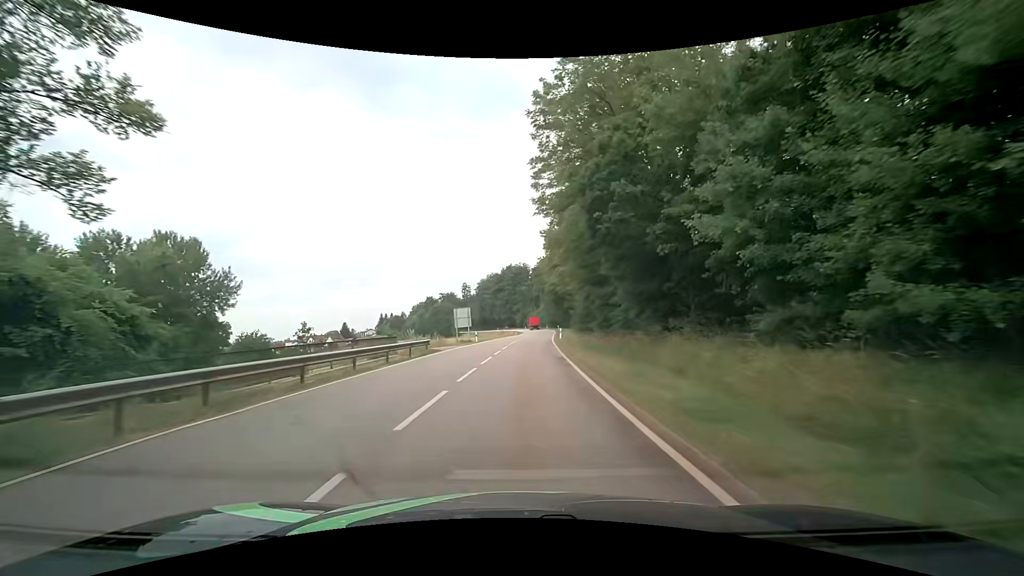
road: secondary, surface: asphalt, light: Day
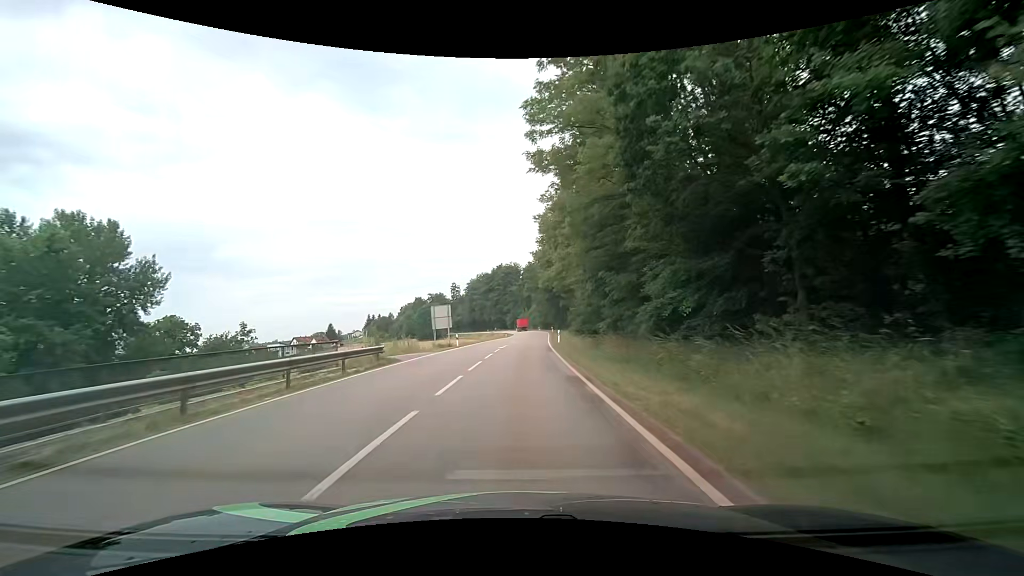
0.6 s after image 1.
(+0.1, +8.4) m; +2°
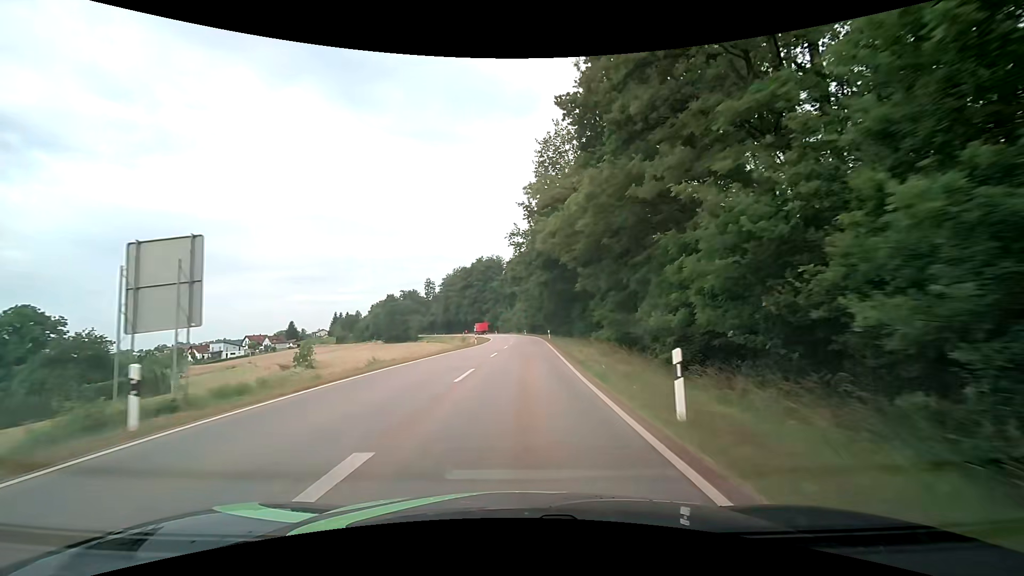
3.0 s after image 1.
(+0.1, +33.3) m; +2°
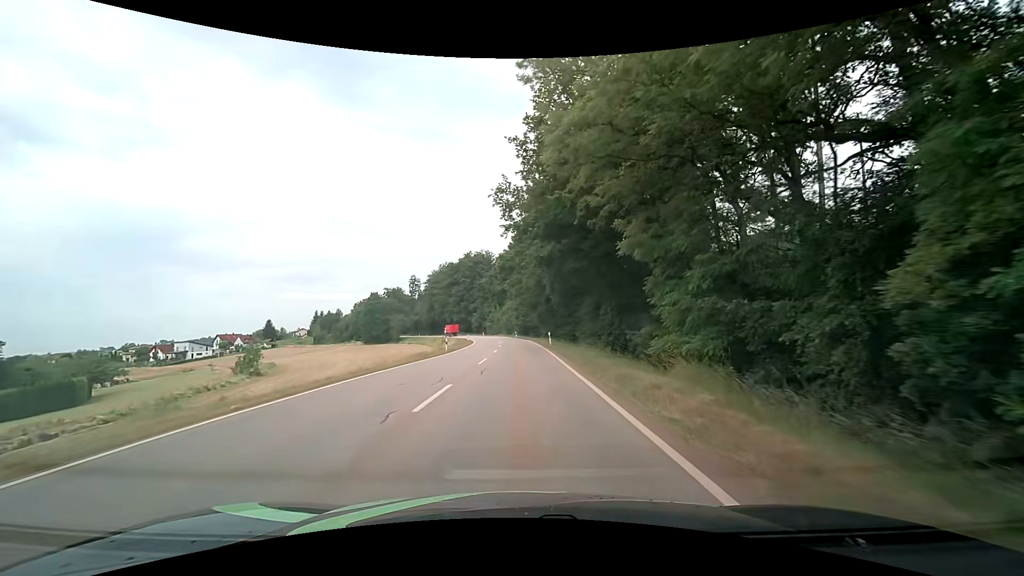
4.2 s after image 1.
(0.0, +16.6) m; 0°
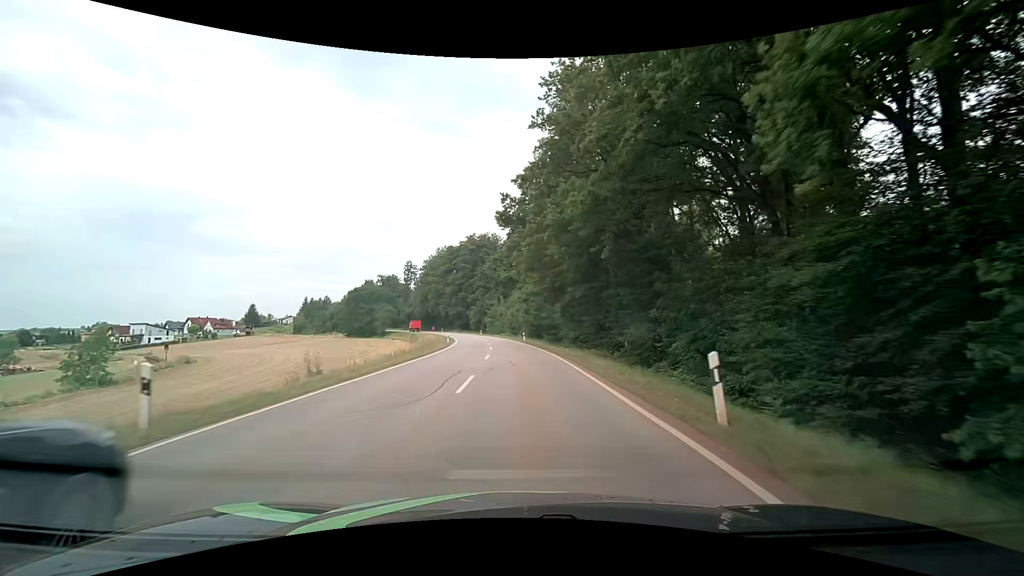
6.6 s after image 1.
(0.0, +33.5) m; -2°
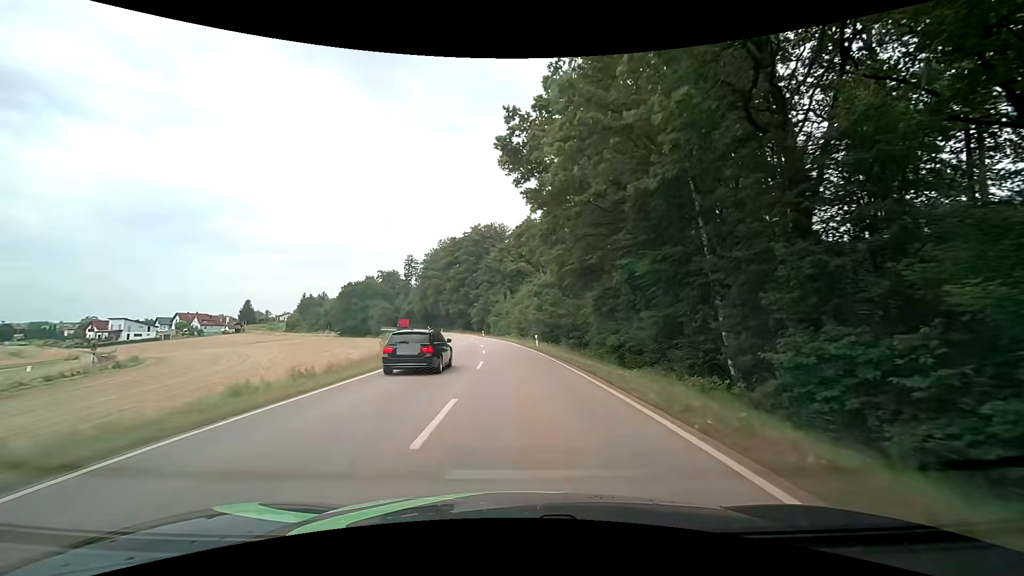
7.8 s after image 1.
(+0.3, +17.0) m; 0°
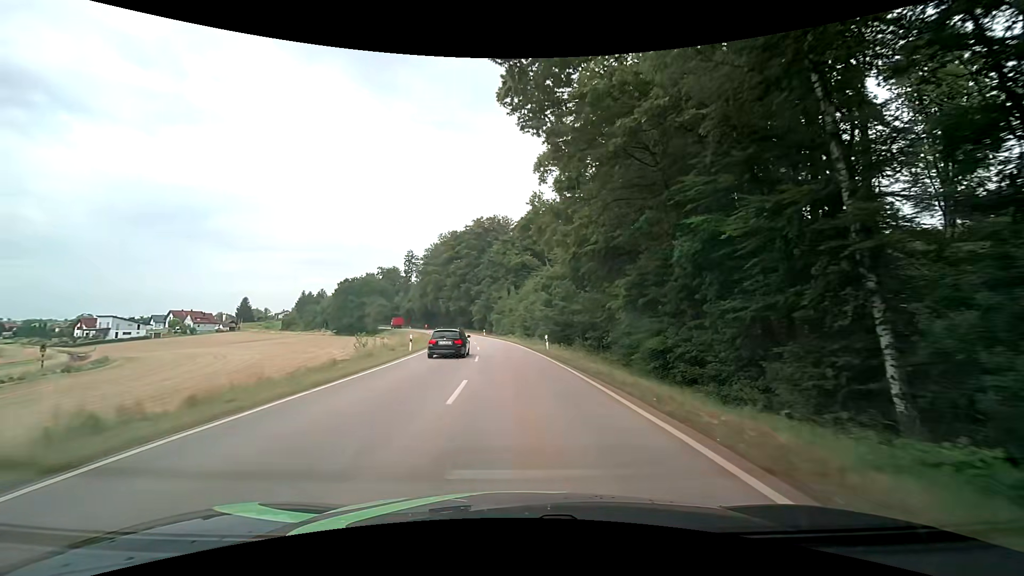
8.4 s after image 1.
(-0.1, +8.6) m; -1°
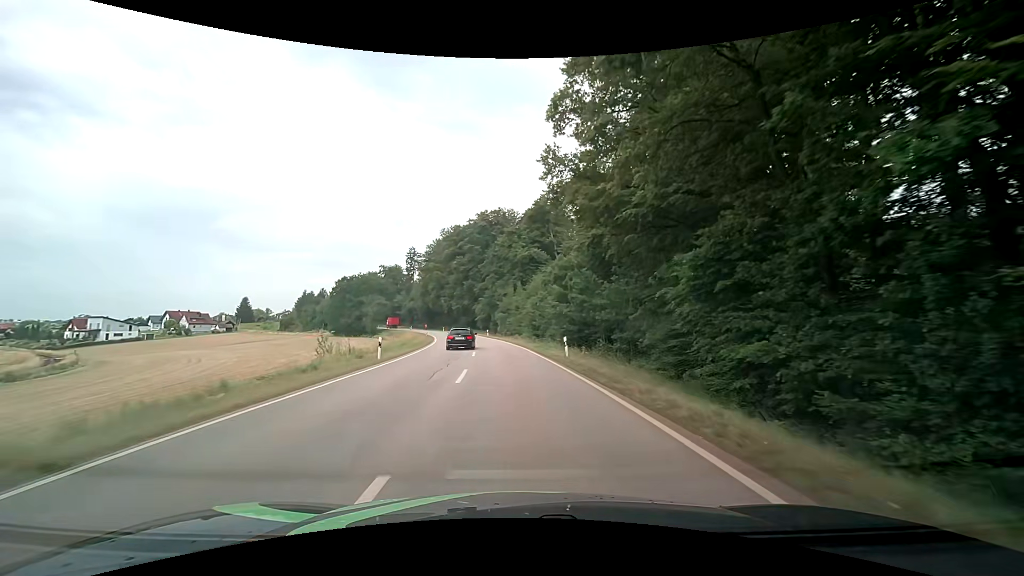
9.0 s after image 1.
(0.0, +8.6) m; 0°
(0, +10) (0, +20) (-1, +30) (-2, +40) (-3, +50) (-4, +60) (-6, +70) (-8, +79) (-10, +89) (-13, +99) m
